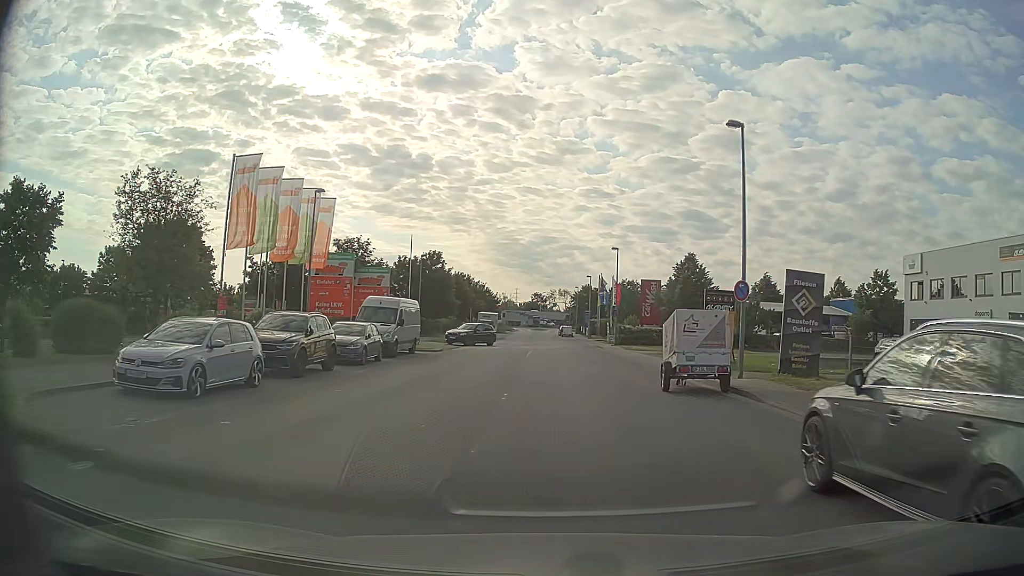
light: Day
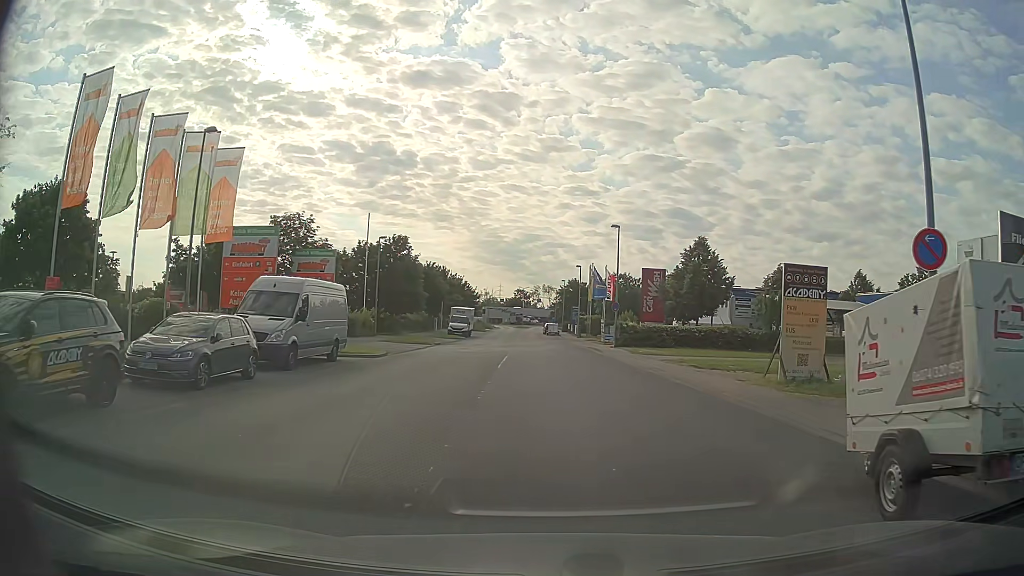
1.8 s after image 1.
(+0.1, +10.4) m; +1°
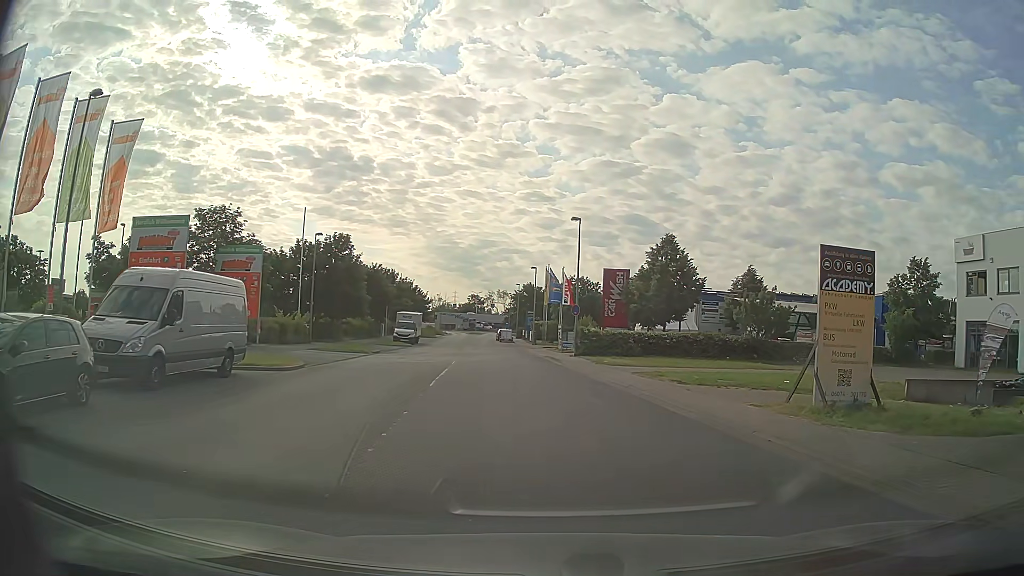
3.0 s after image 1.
(+0.2, +4.9) m; +5°
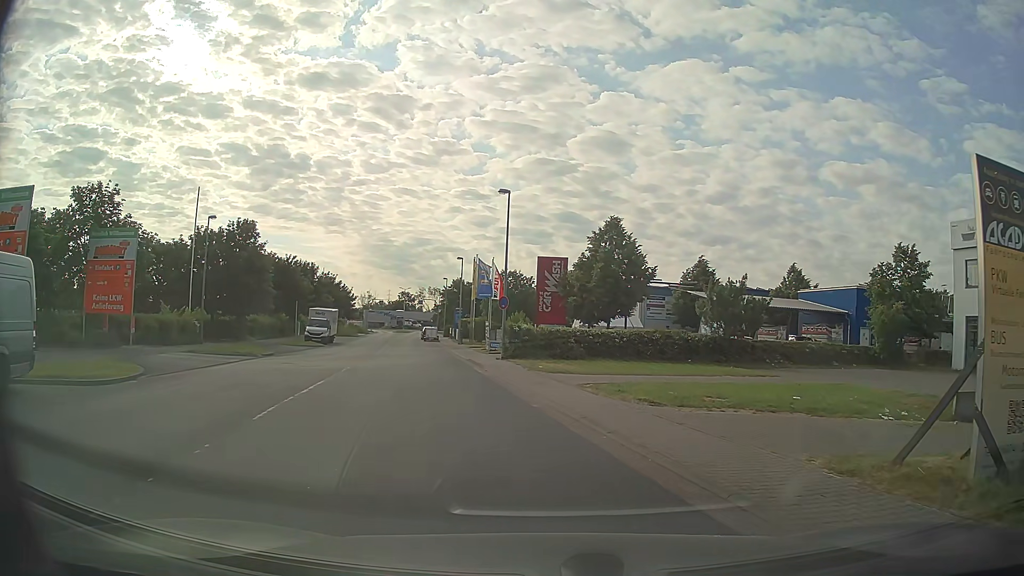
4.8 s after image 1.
(+0.3, +6.9) m; +6°
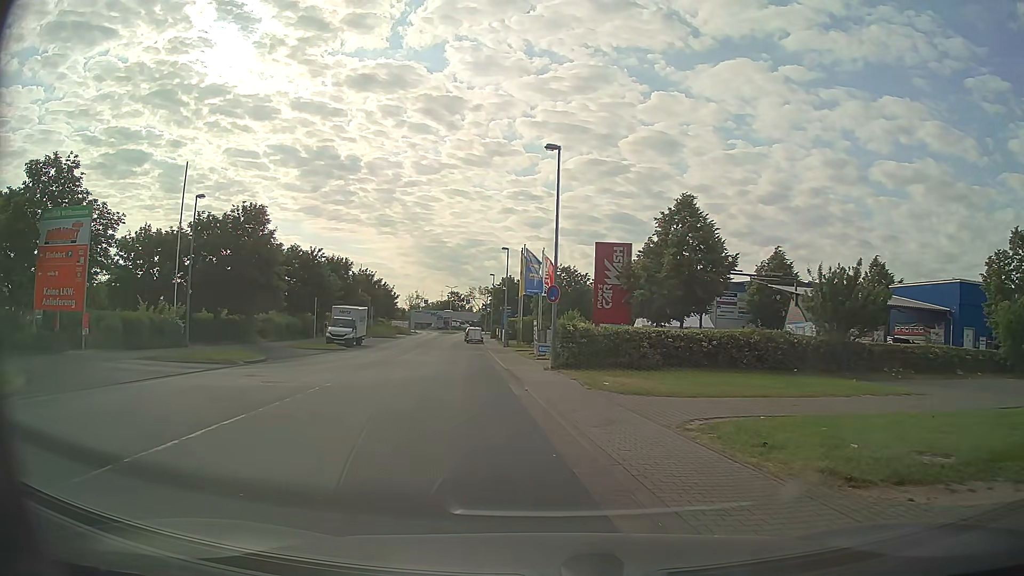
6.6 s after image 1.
(-0.2, +7.6) m; -5°
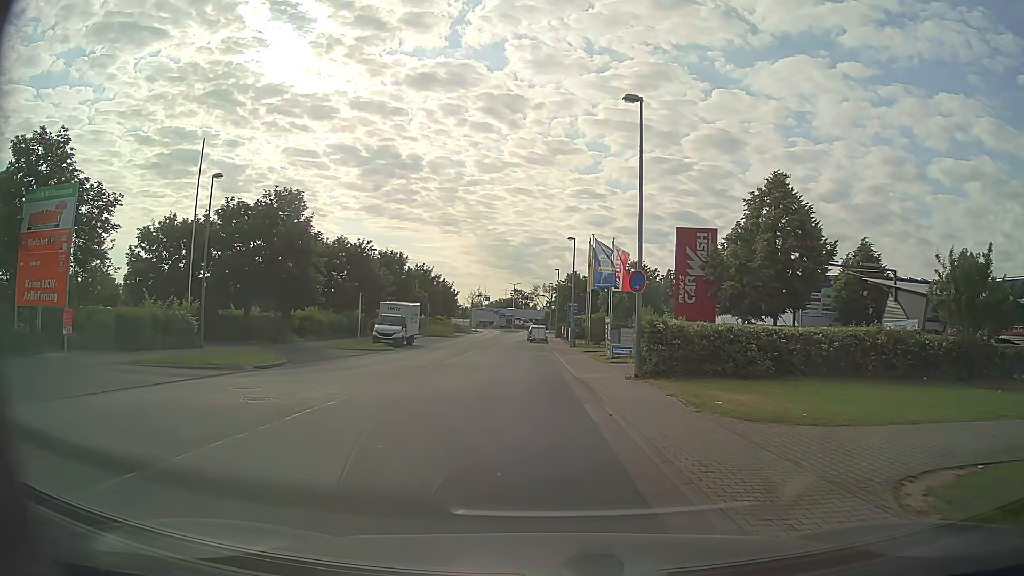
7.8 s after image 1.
(-0.3, +4.8) m; -5°
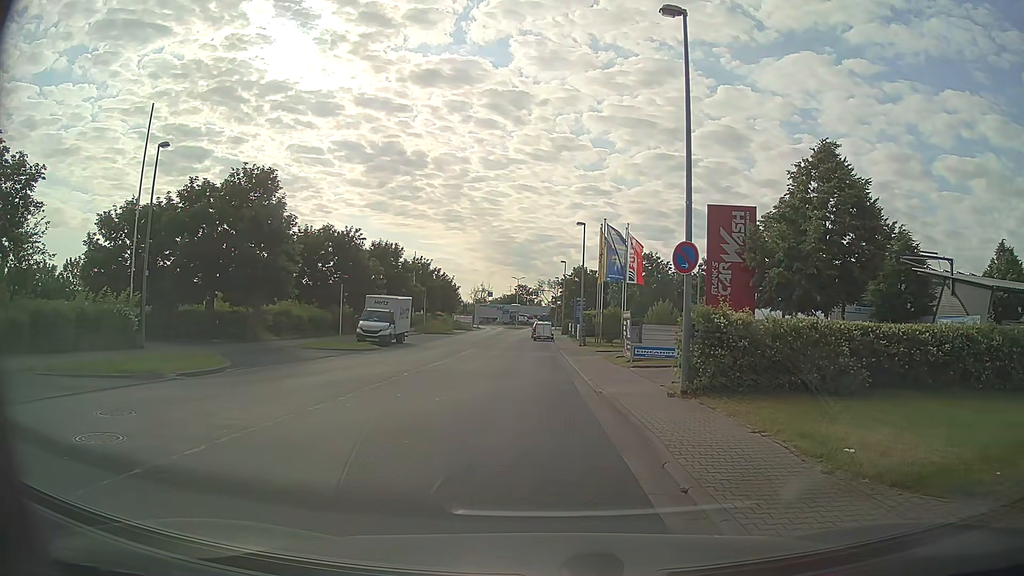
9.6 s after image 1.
(-0.1, +5.1) m; 0°
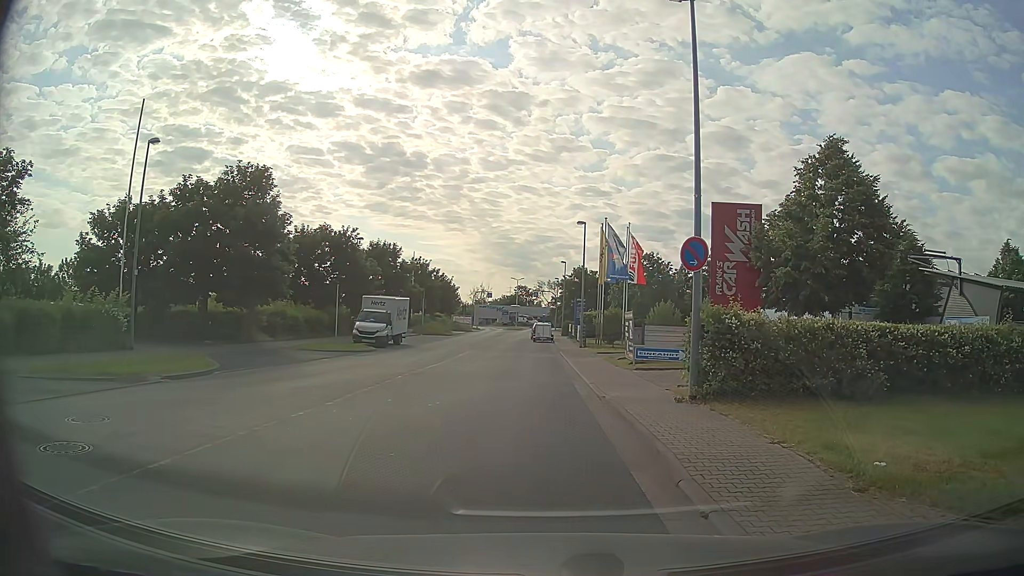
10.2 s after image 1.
(0.0, +0.7) m; -1°
